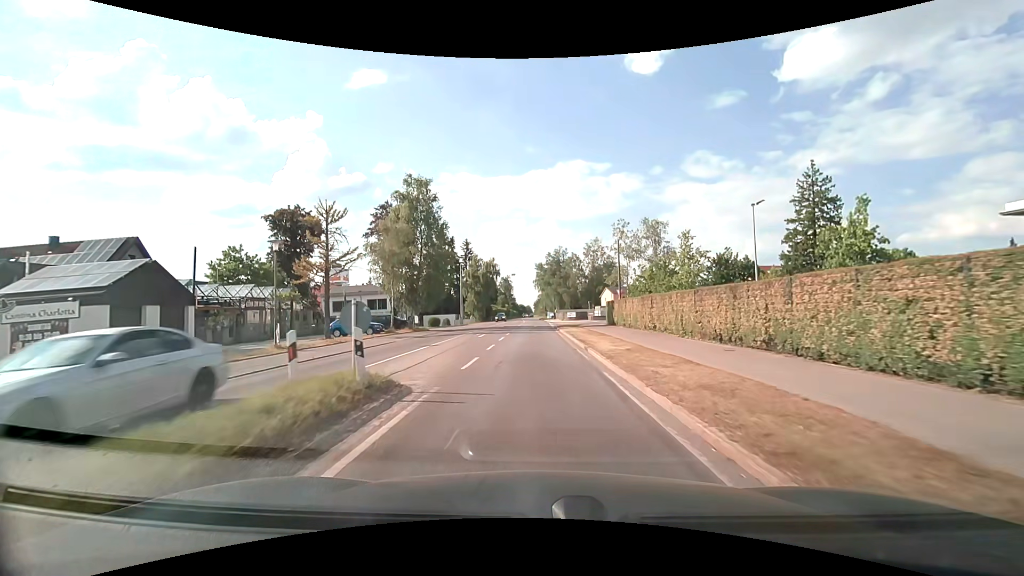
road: secondary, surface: asphalt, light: Day
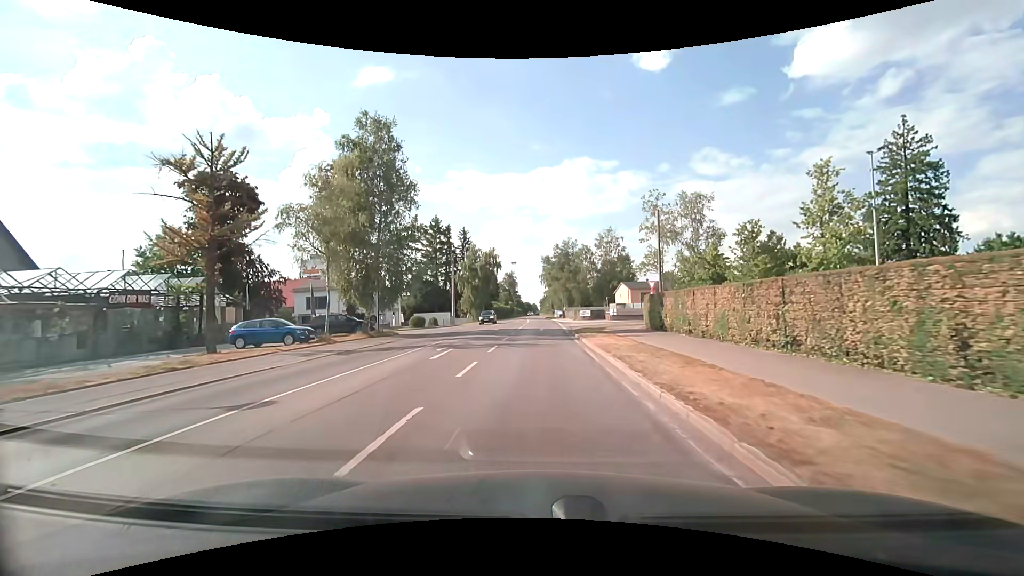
(-0.1, +13.8) m; -1°
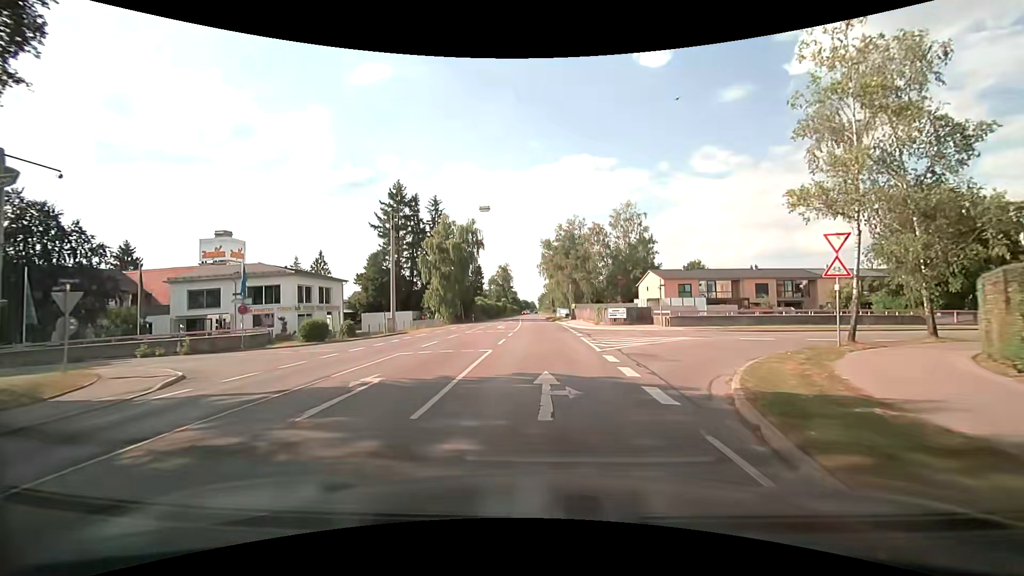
(+0.1, +28.1) m; 0°
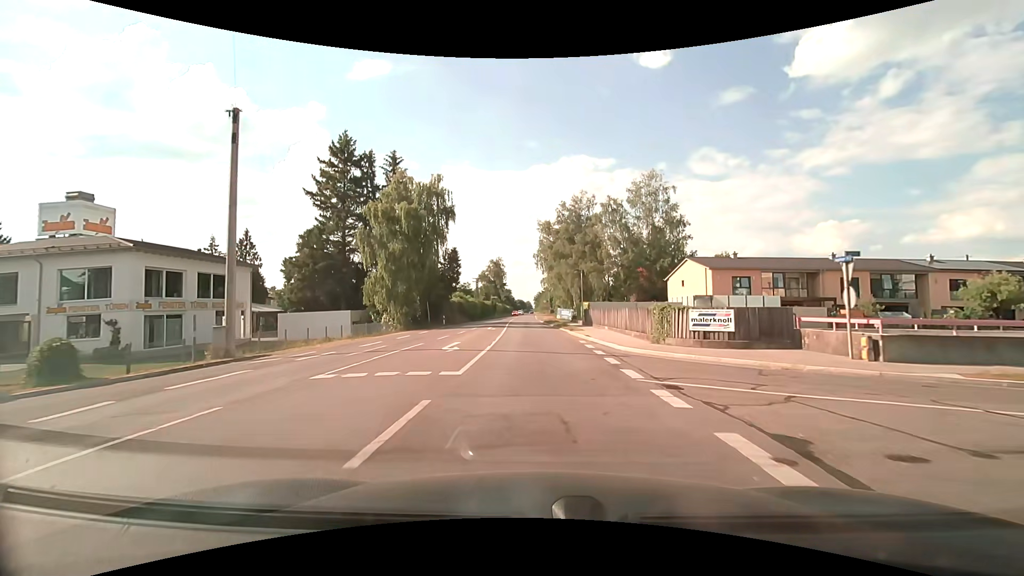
(0.0, +21.5) m; 0°
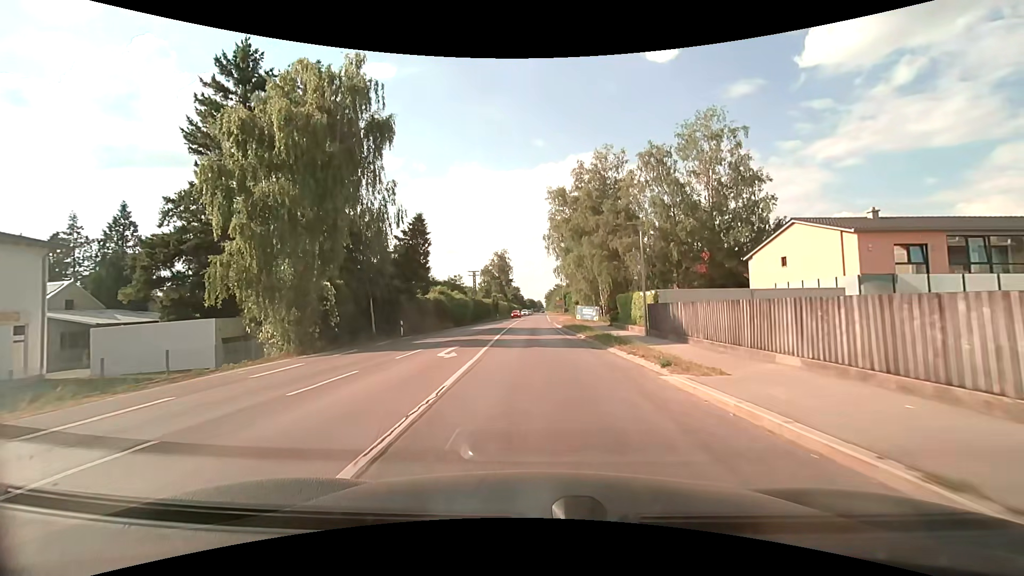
(-0.2, +21.7) m; -1°
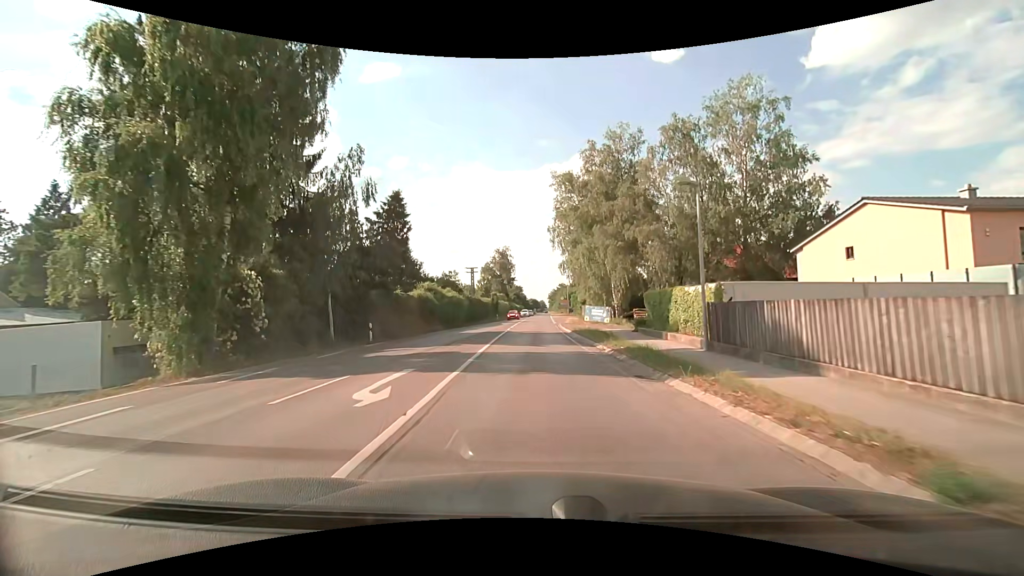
(0.0, +7.2) m; 0°
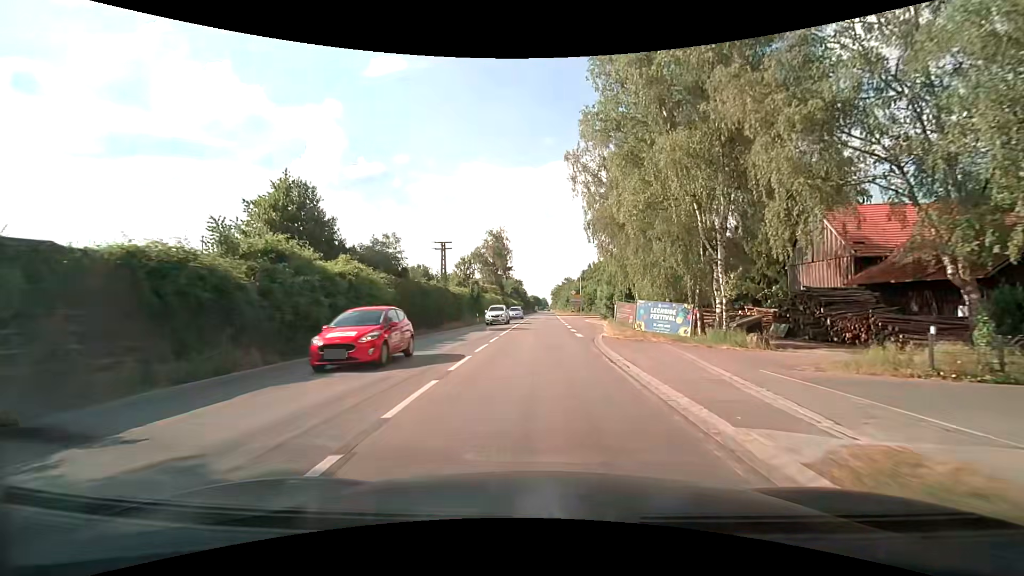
(-0.3, +28.7) m; 0°
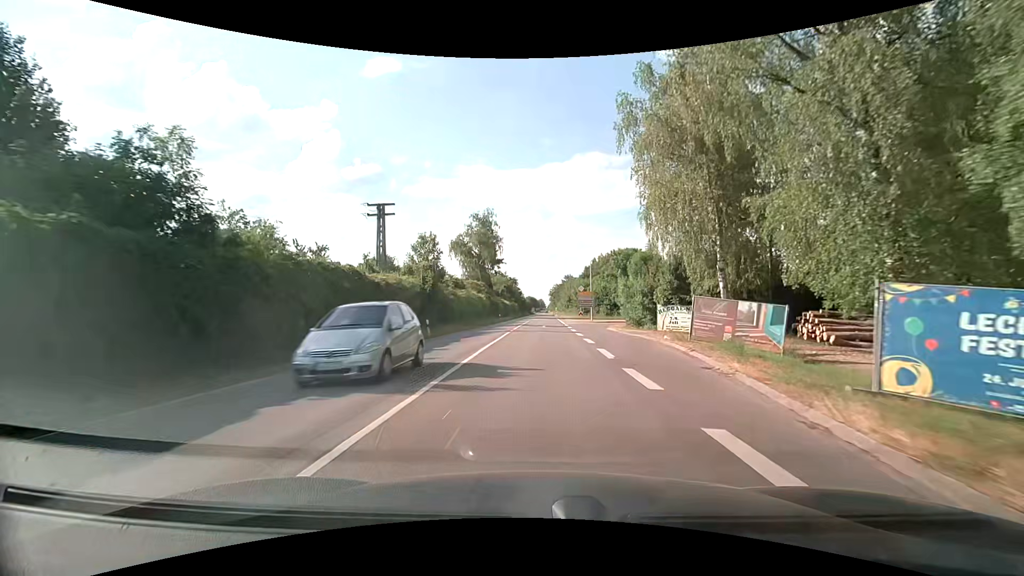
(+0.1, +21.4) m; +1°
(0, +10) (0, +20) (0, +30) (0, +40) (0, +50) (+1, +60) (+1, +70) (+1, +80) (+1, +90) (+1, +100) m
